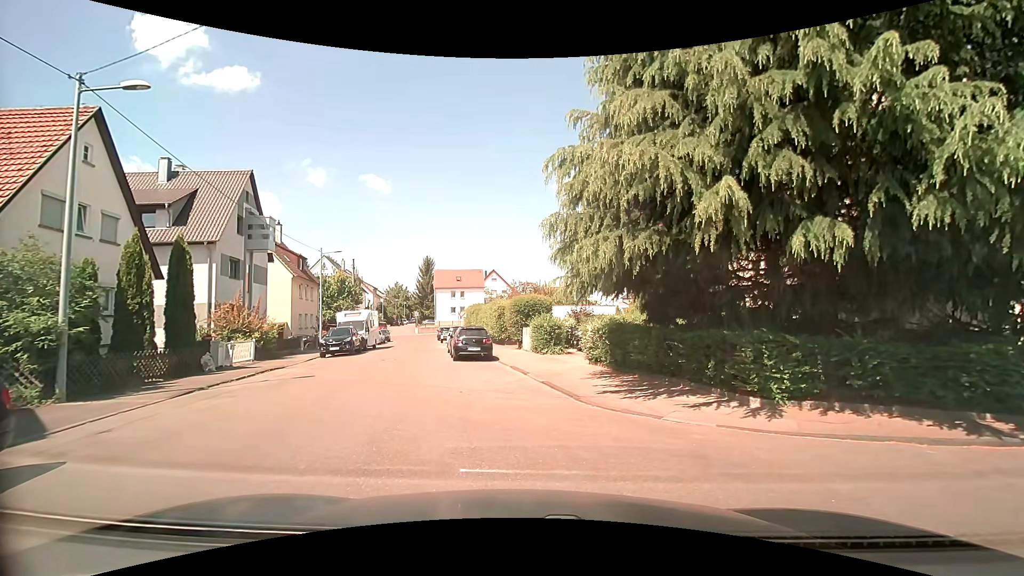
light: Day
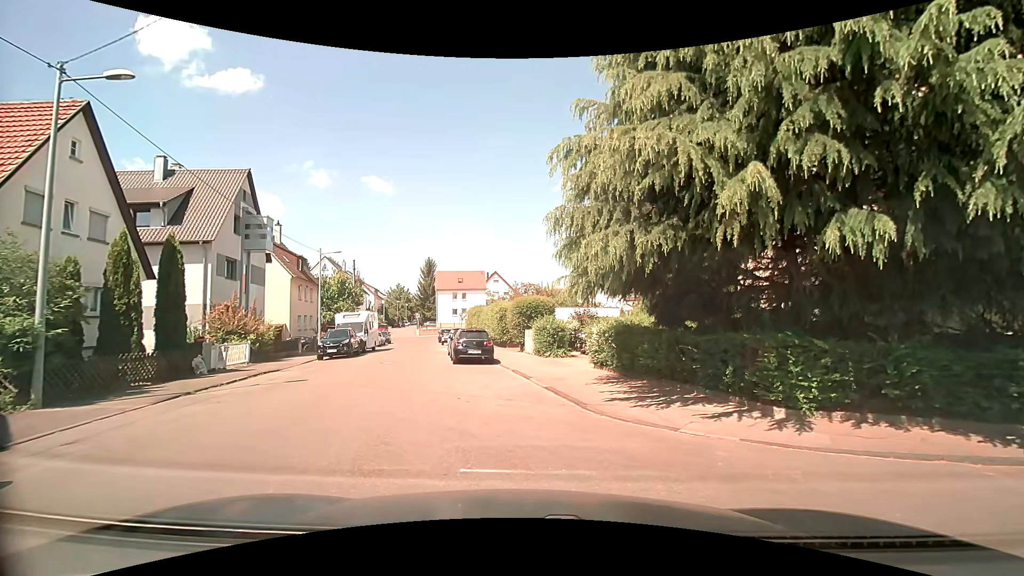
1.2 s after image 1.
(0.0, +0.7) m; 0°
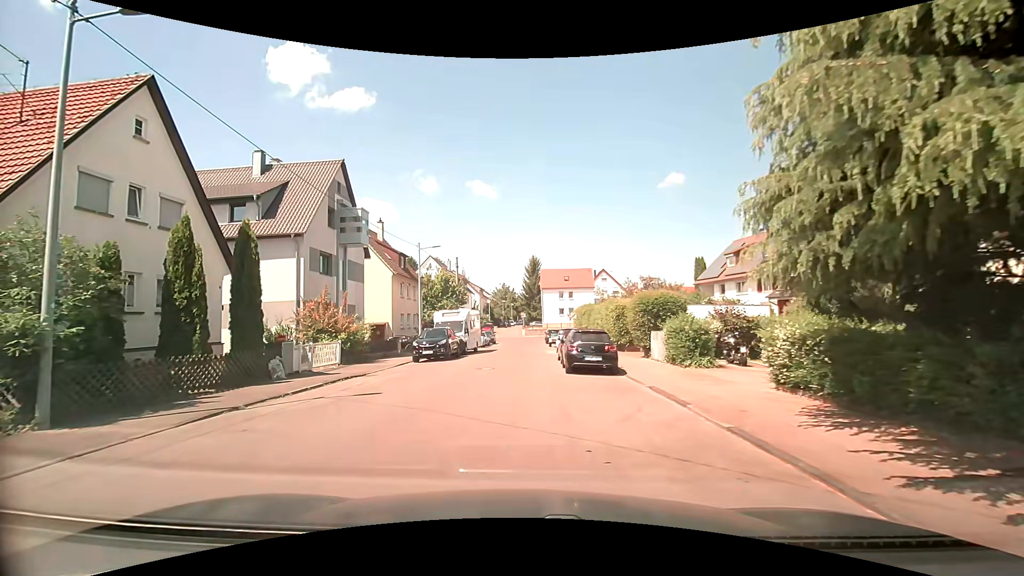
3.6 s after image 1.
(-0.3, +4.5) m; -10°
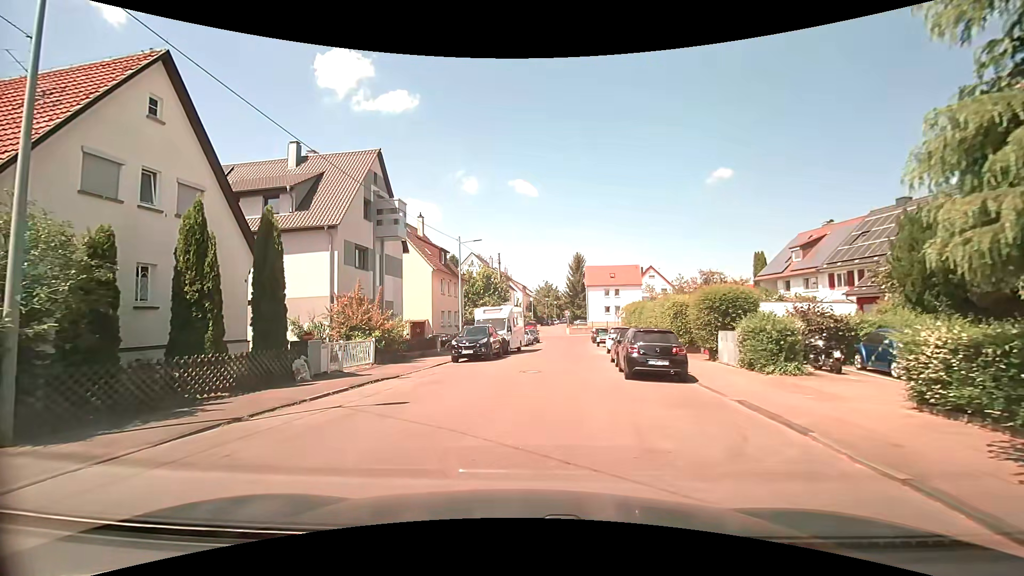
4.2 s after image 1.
(-0.1, +2.2) m; -7°
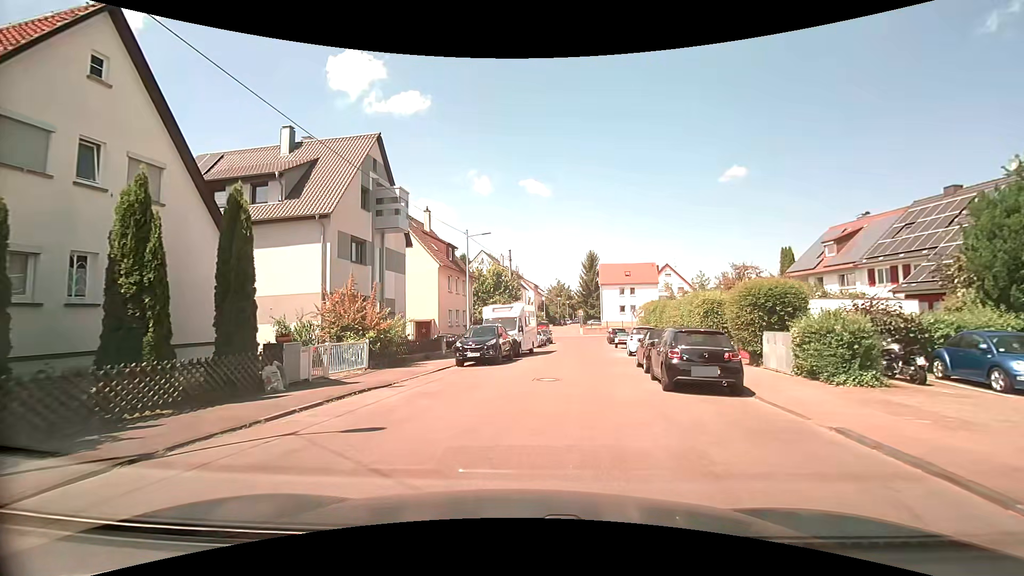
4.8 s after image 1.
(0.0, +2.7) m; +1°
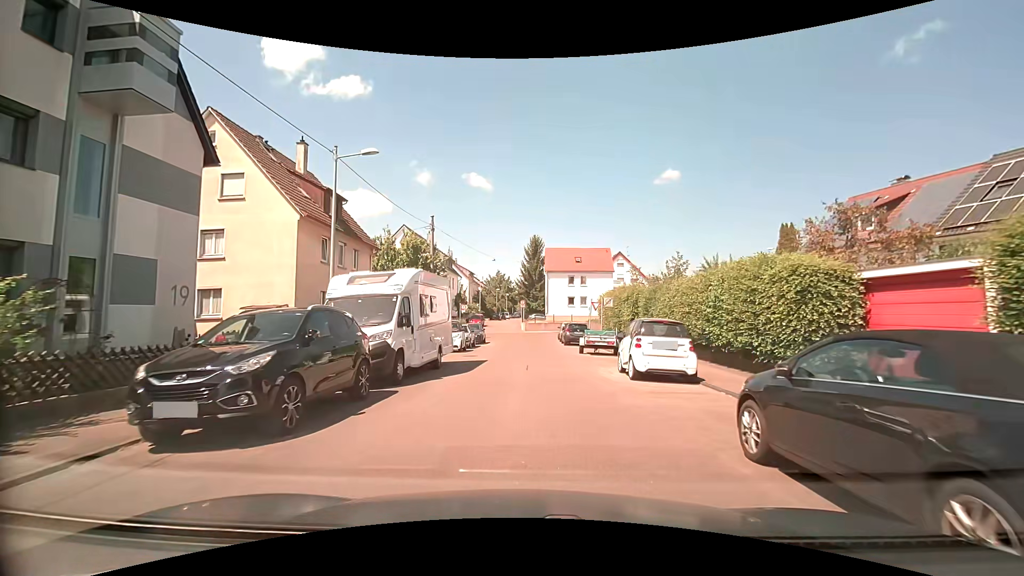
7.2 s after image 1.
(+0.8, +14.1) m; +7°
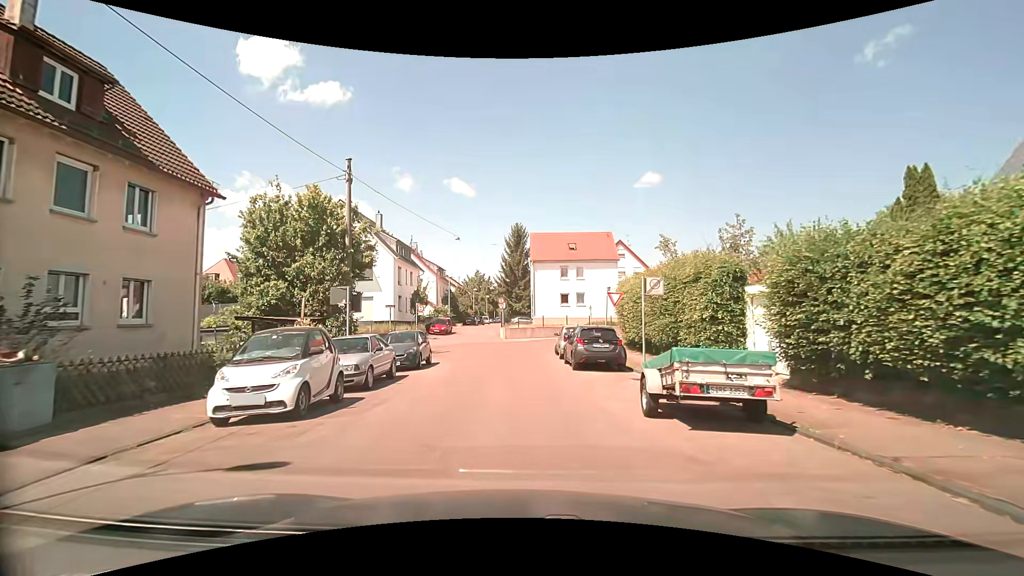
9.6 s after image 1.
(+0.3, +15.6) m; +1°
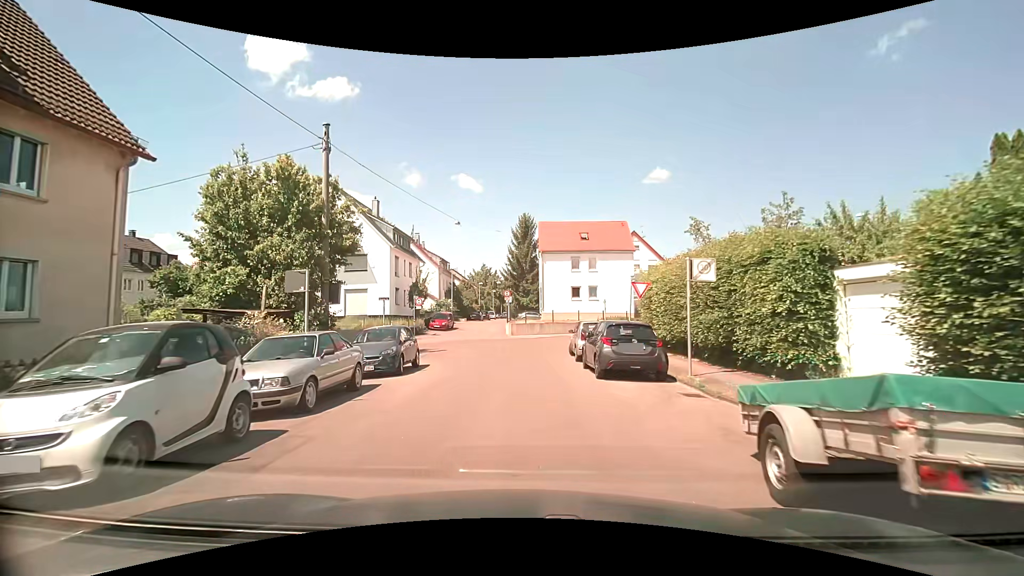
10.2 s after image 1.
(0.0, +3.9) m; -1°
(0, +10) (0, +20) (0, +30) (-9, +33) (-18, +31) (-28, +27) (-37, +23) (-46, +19) (-55, +14) (-64, +10) m
